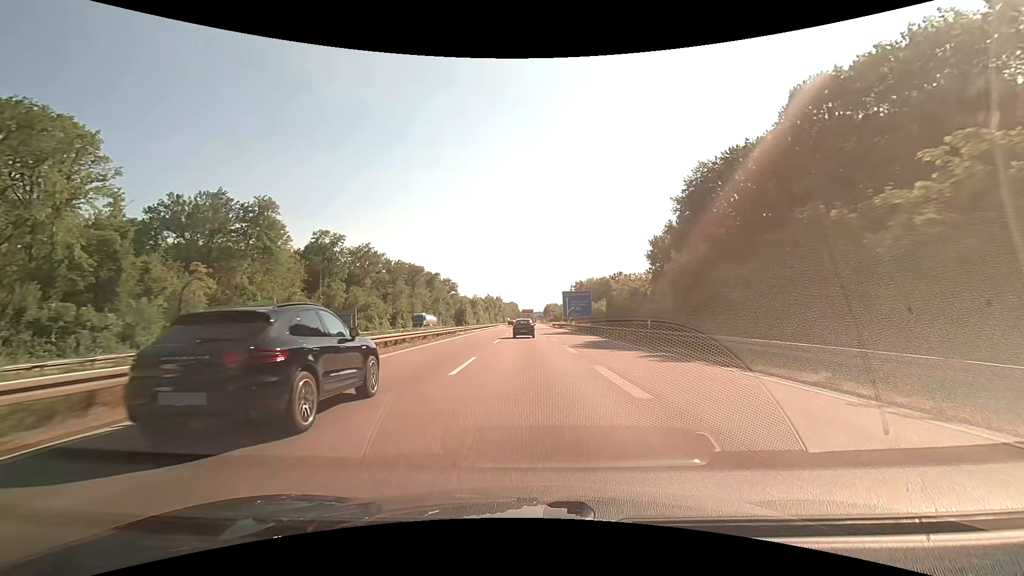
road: motorway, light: Day
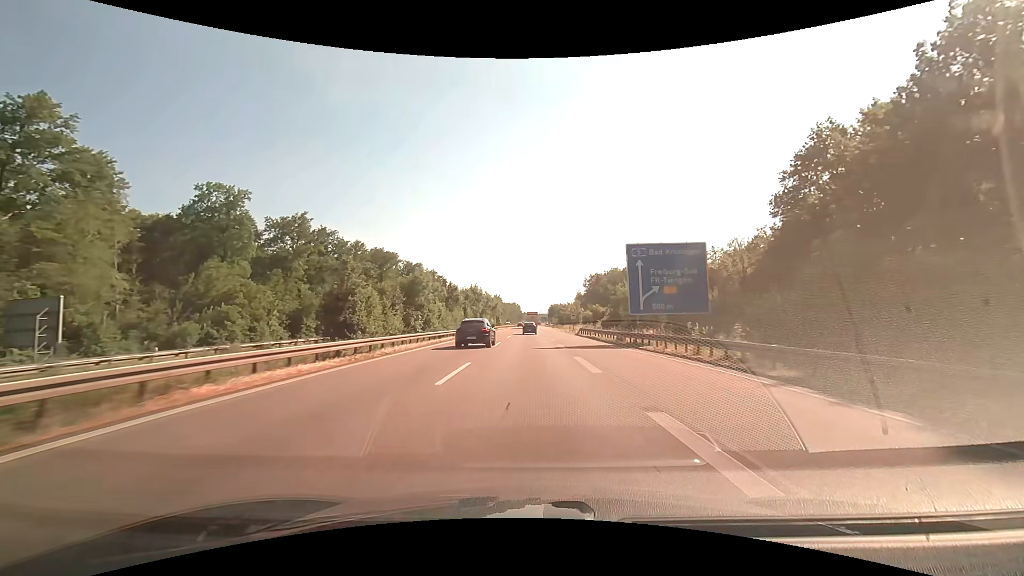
(-0.3, +55.2) m; 0°
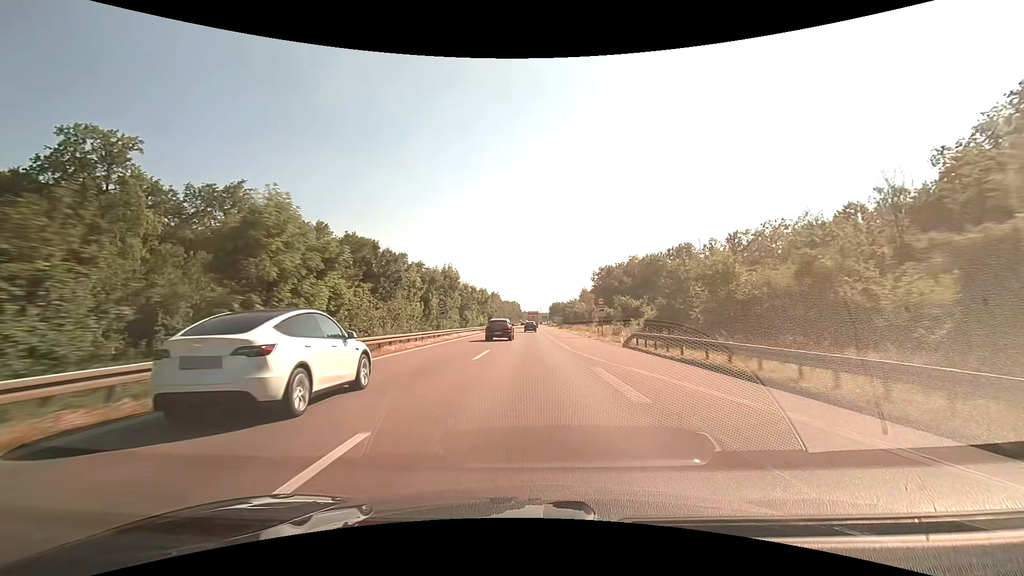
(0.0, +29.0) m; 0°
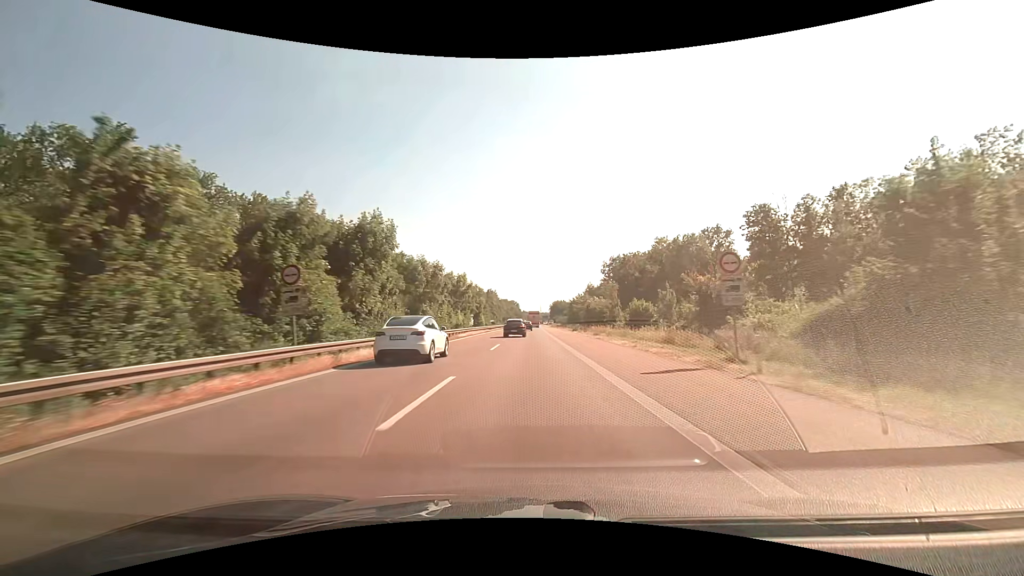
(0.0, +29.6) m; 0°
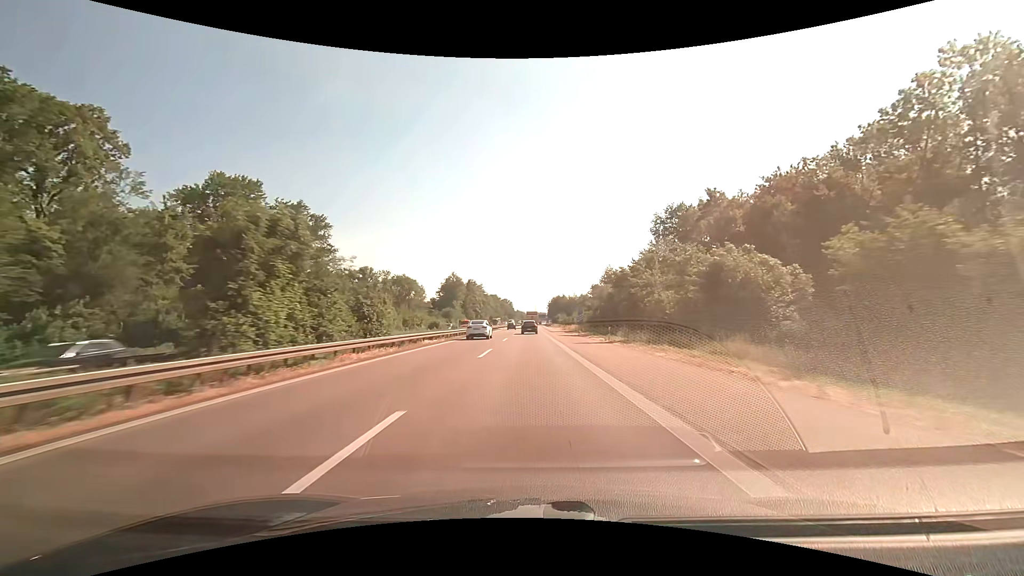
(+0.6, +76.5) m; +1°
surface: asphalt
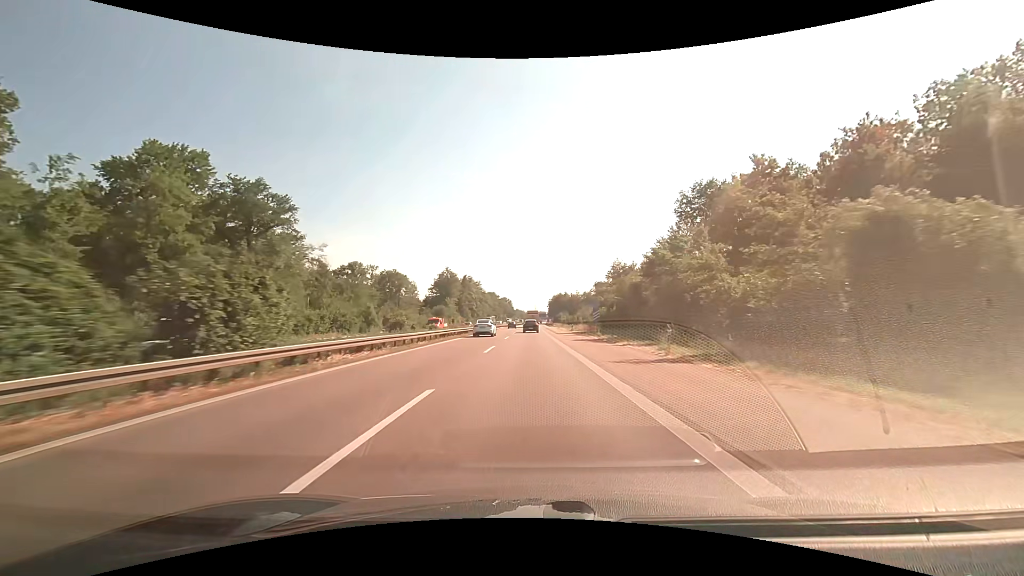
(0.0, +15.7) m; 0°
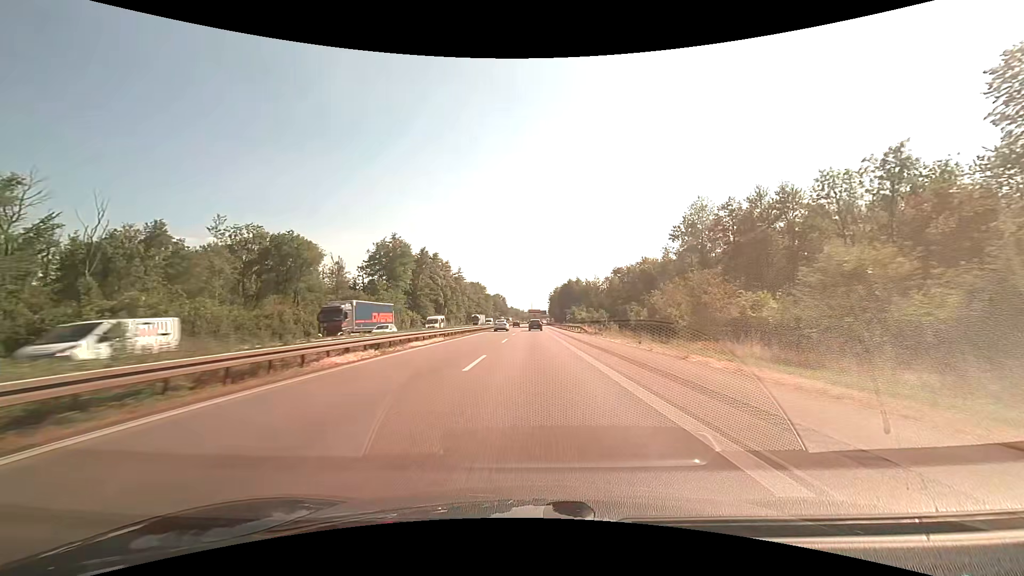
(+0.1, +79.9) m; 0°
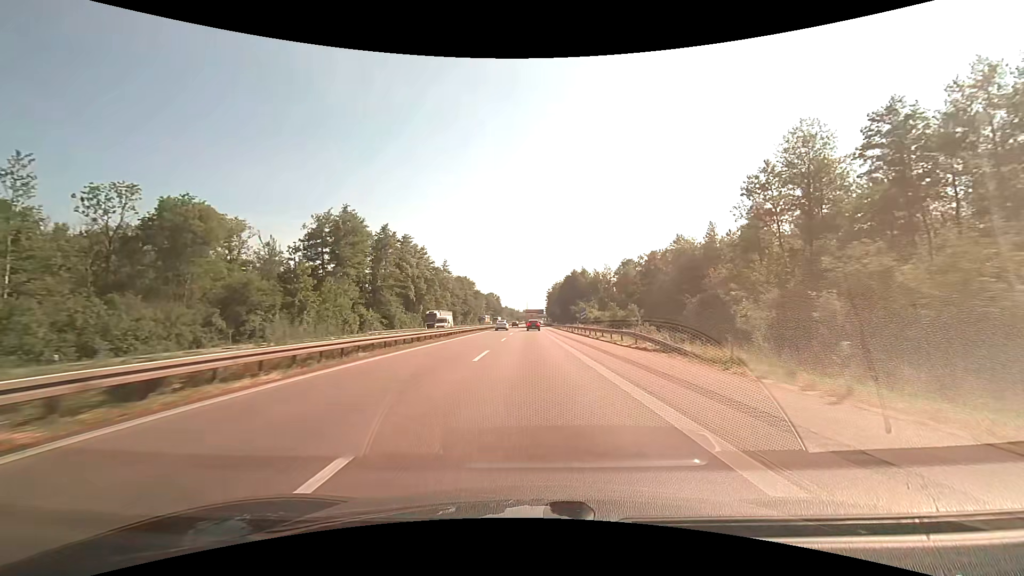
(+0.1, +32.4) m; 0°
(0, +10) (0, +20) (0, +30) (0, +40) (0, +50) (0, +60) (0, +70) (0, +80) (0, +90) (0, +100) m
